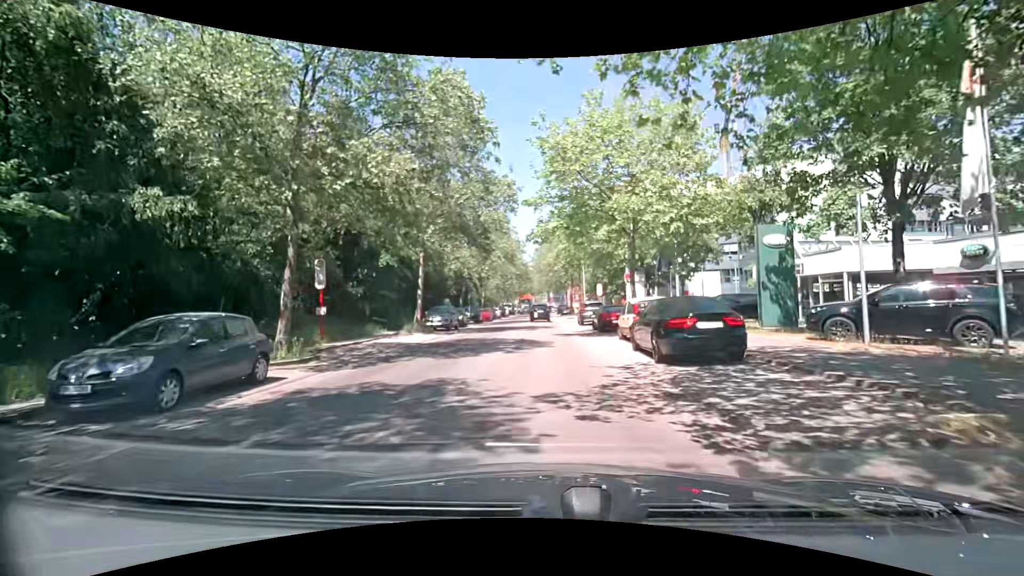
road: tertiary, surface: asphalt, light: Day
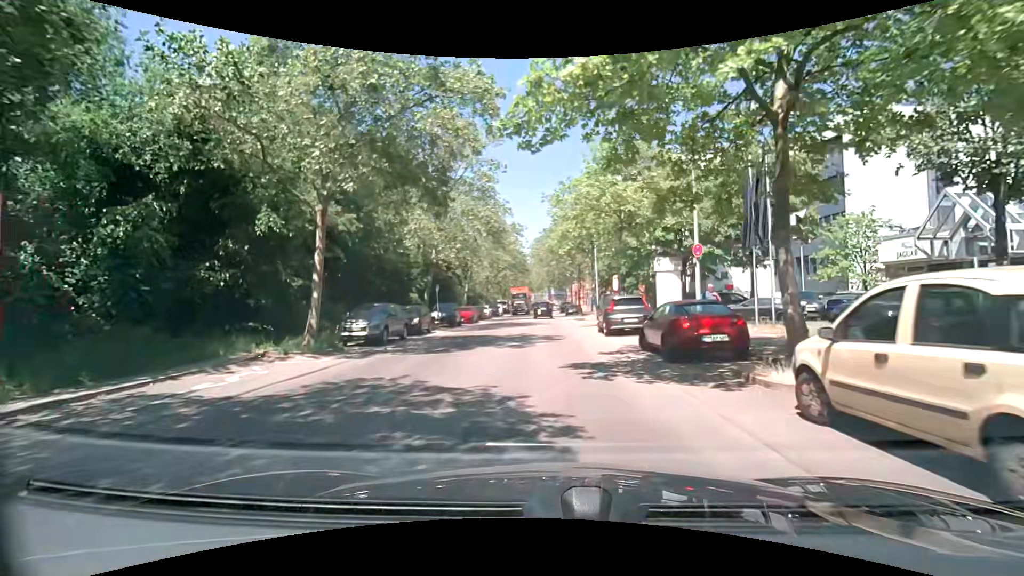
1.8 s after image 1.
(-0.2, +13.3) m; 0°
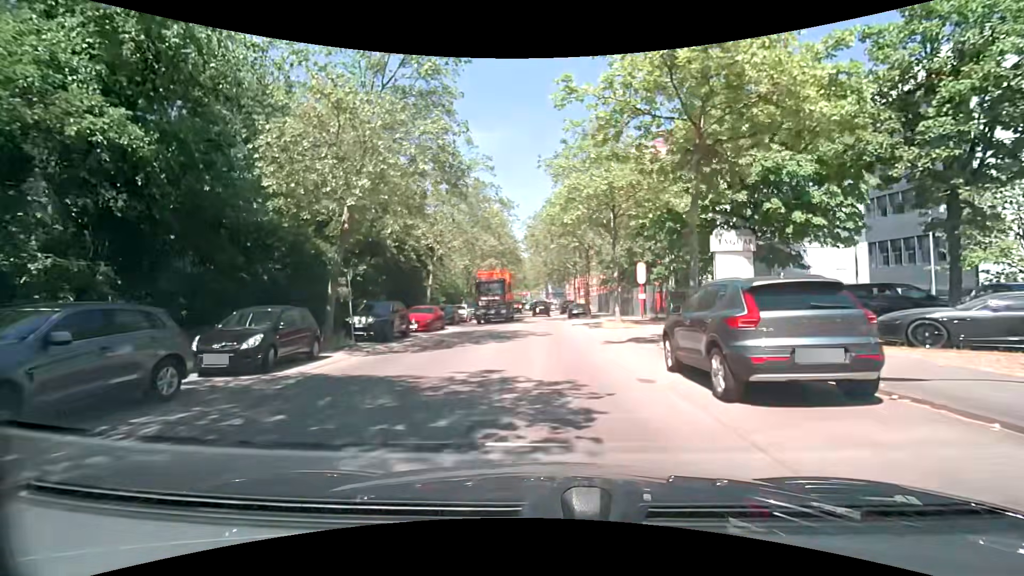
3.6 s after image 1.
(0.0, +13.5) m; 0°
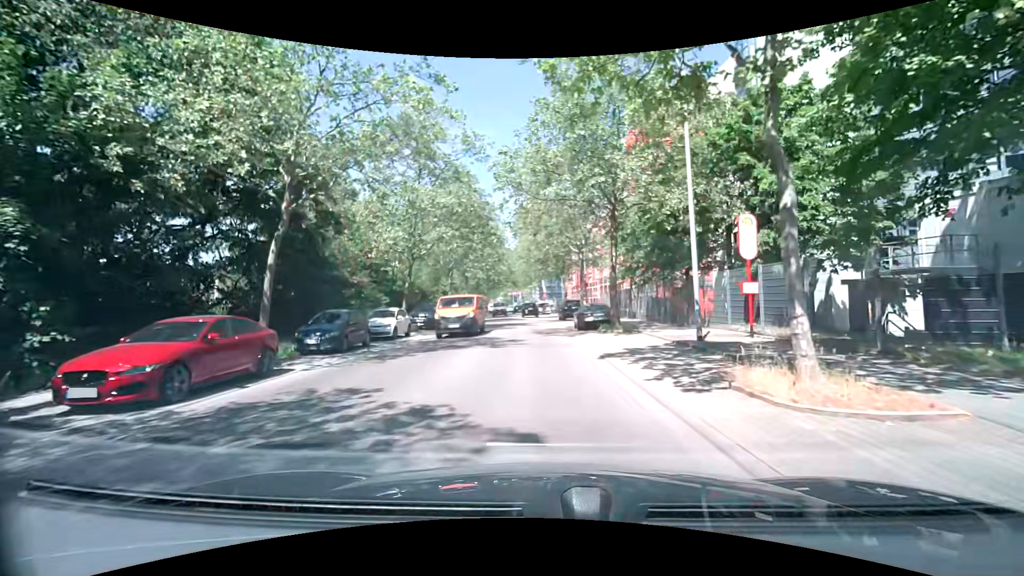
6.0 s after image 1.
(+0.3, +18.4) m; +1°
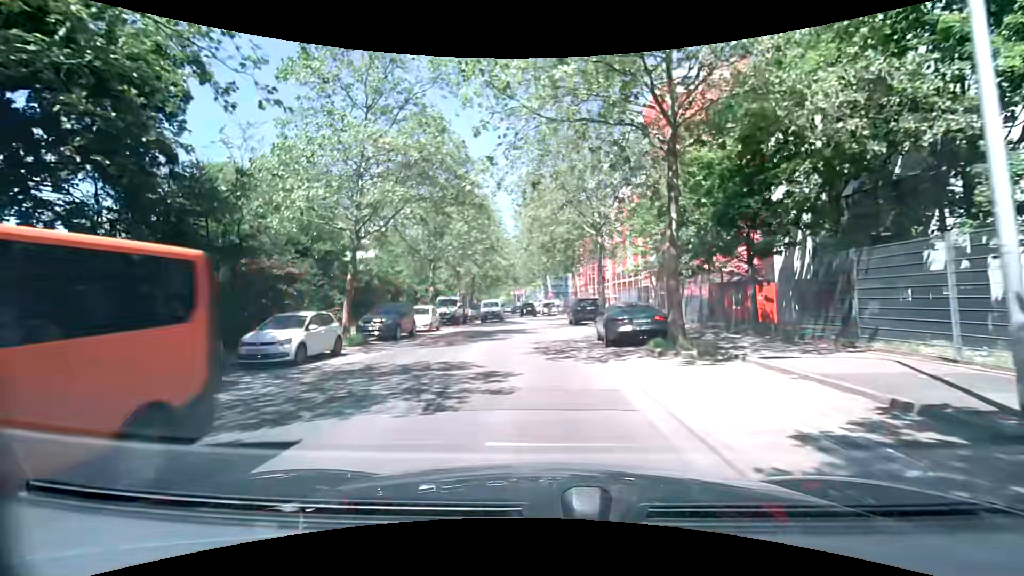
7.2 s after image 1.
(0.0, +9.4) m; 0°
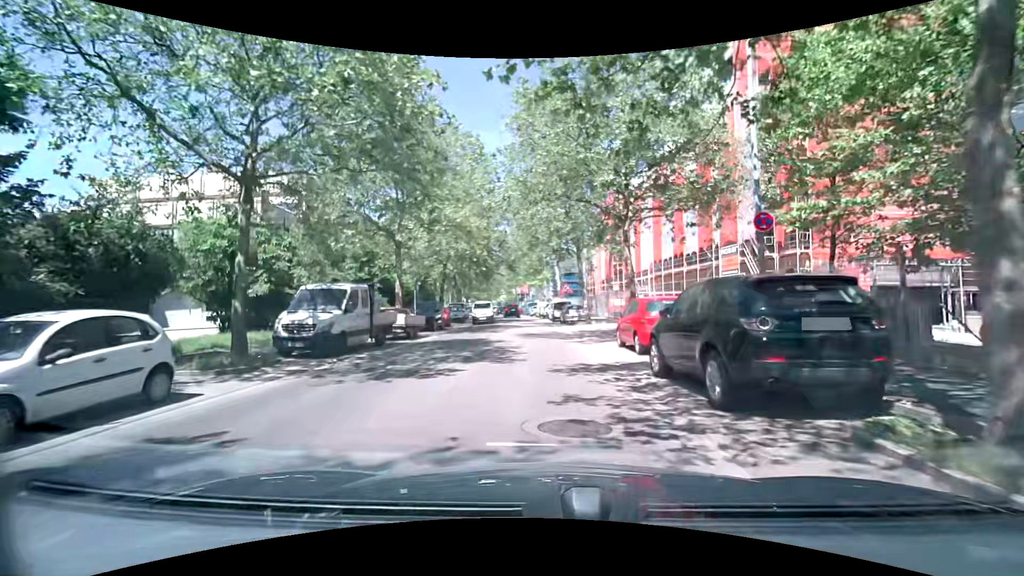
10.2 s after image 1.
(-0.4, +23.7) m; -2°
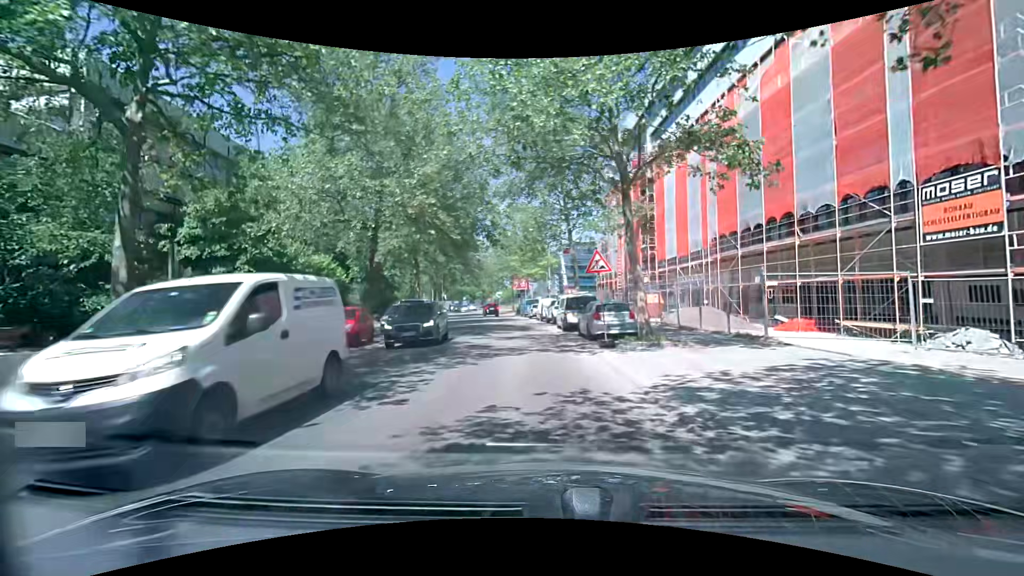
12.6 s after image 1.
(0.0, +18.5) m; 0°
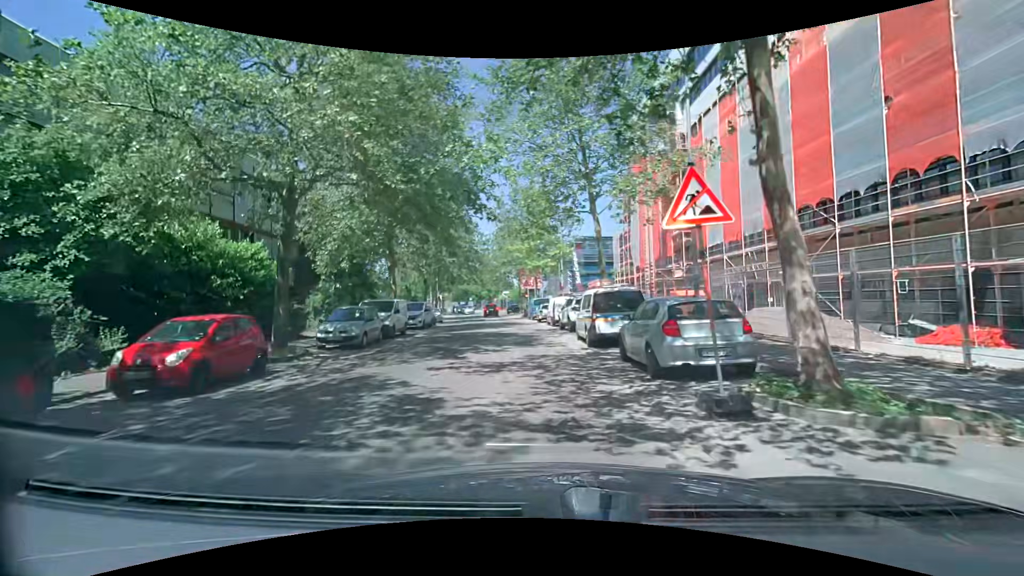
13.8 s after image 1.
(0.0, +8.9) m; 0°
